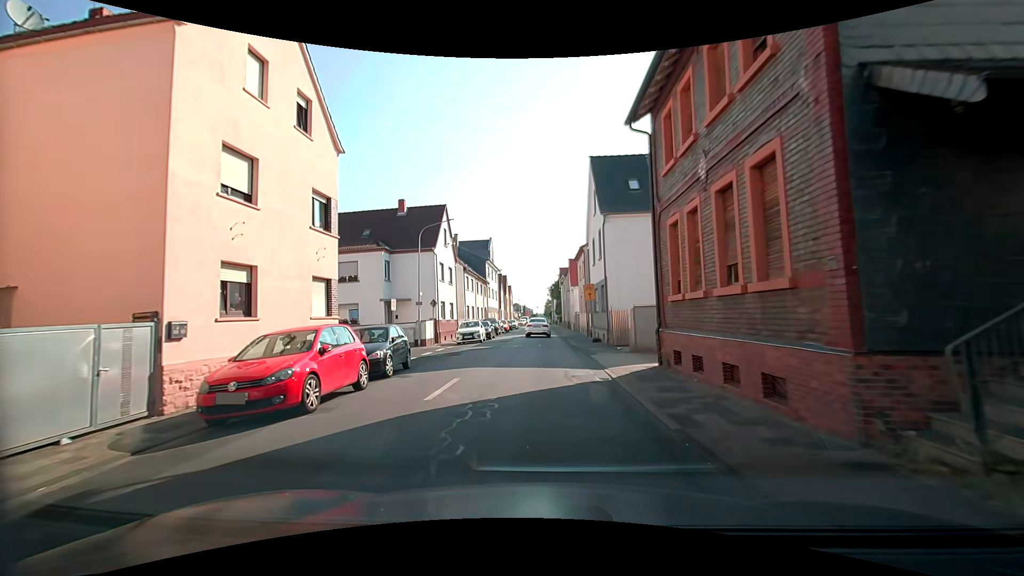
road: tertiary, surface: asphalt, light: Day
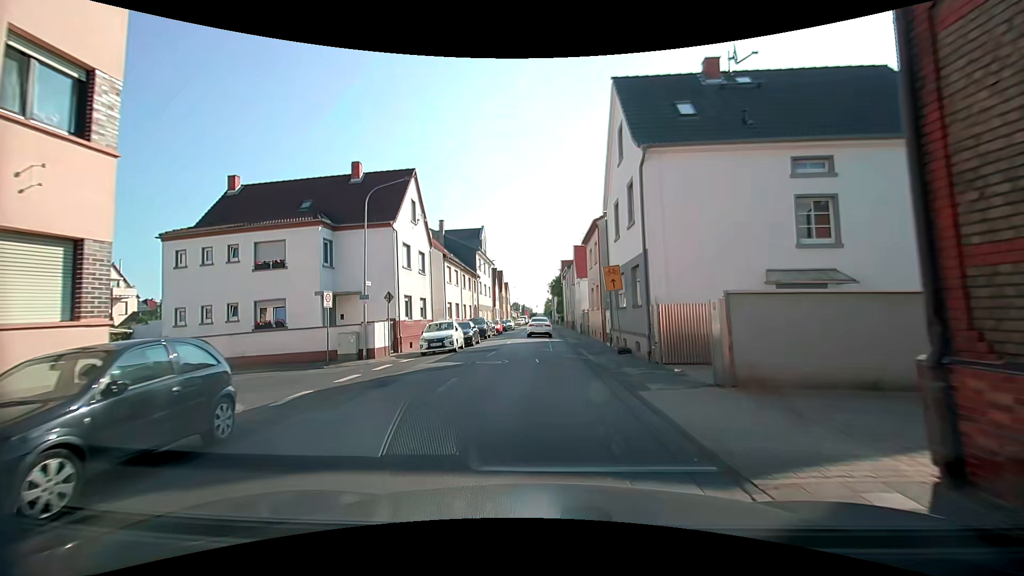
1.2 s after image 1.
(0.0, +9.2) m; 0°
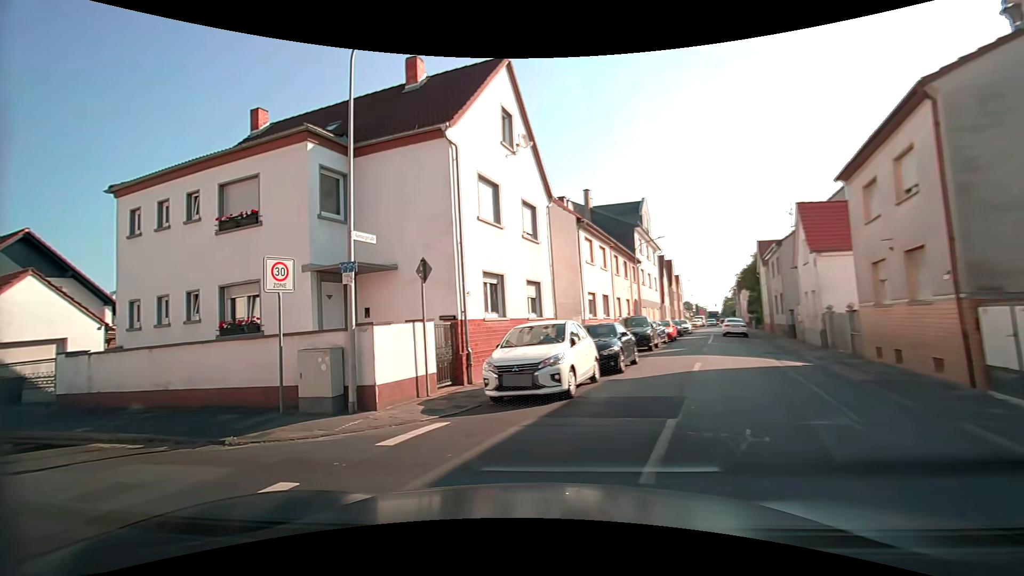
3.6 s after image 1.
(-0.6, +13.2) m; -19°
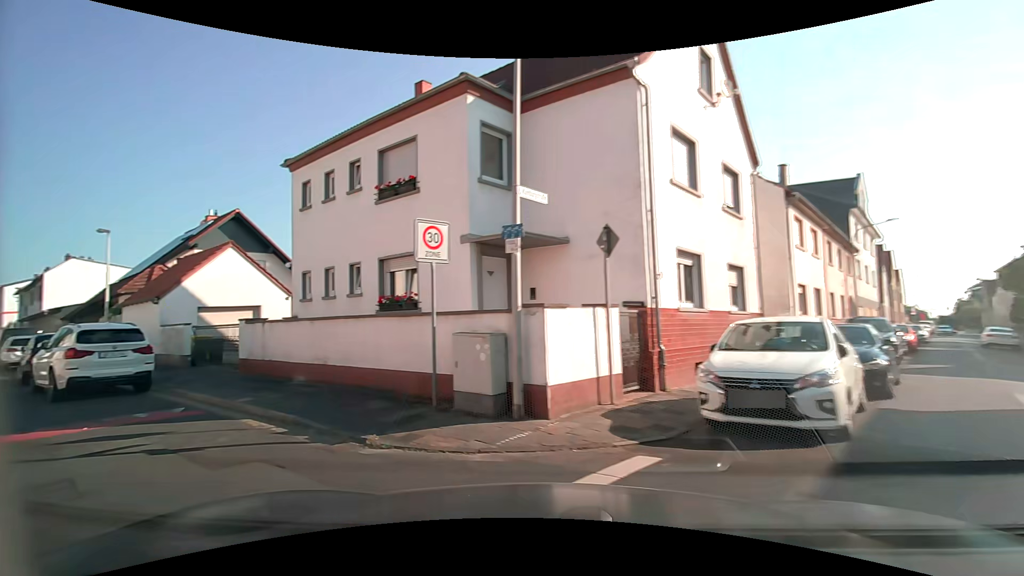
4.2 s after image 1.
(-0.3, +2.5) m; -16°
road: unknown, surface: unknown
